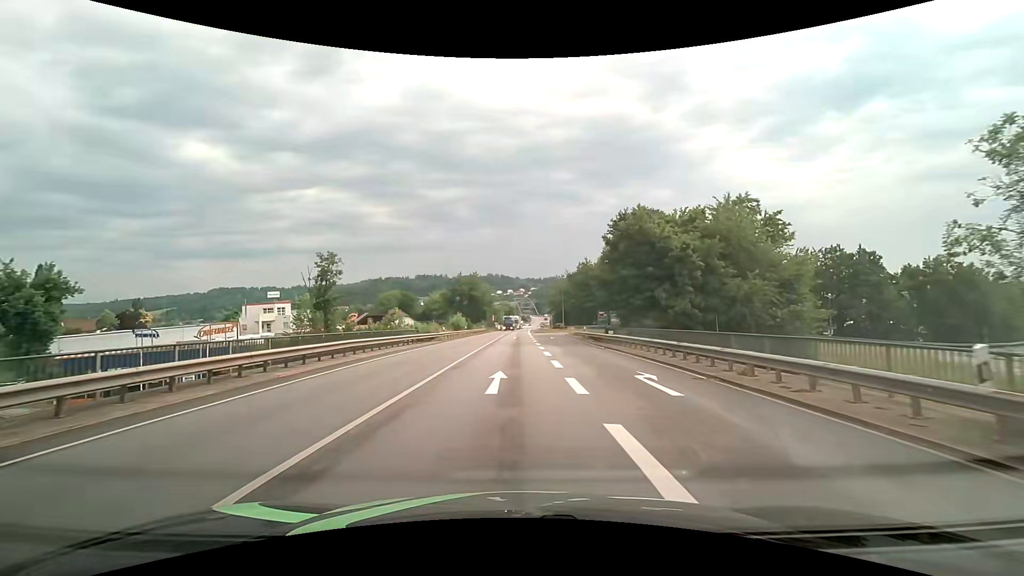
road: primary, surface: asphalt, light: Day
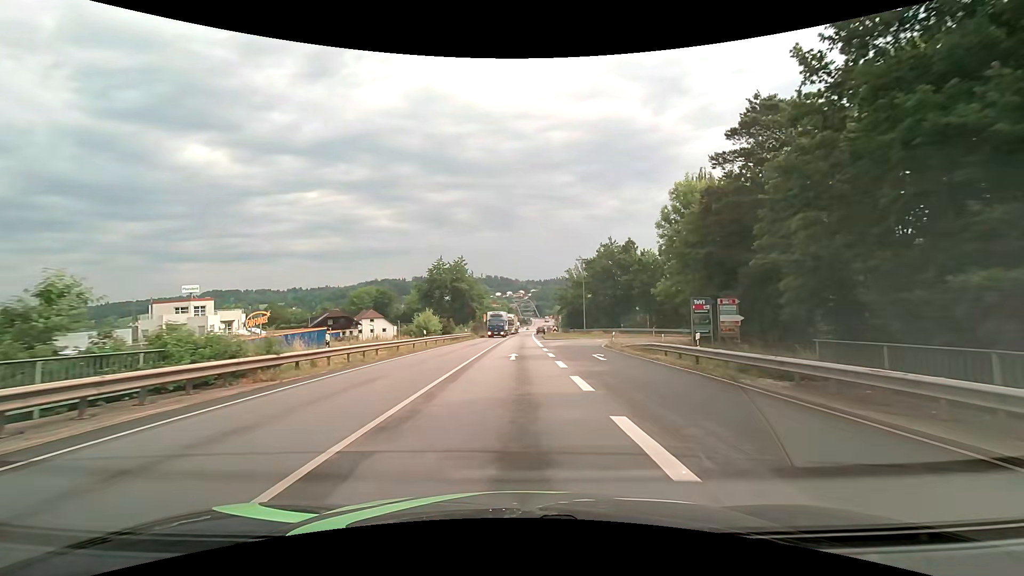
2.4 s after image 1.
(-0.3, +29.4) m; 0°
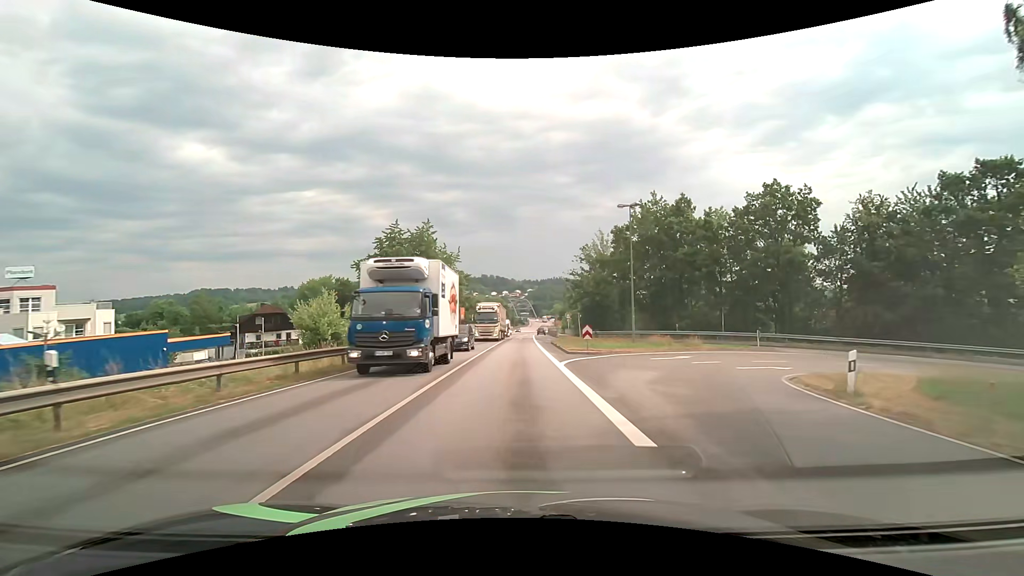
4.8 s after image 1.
(+0.1, +28.9) m; 0°
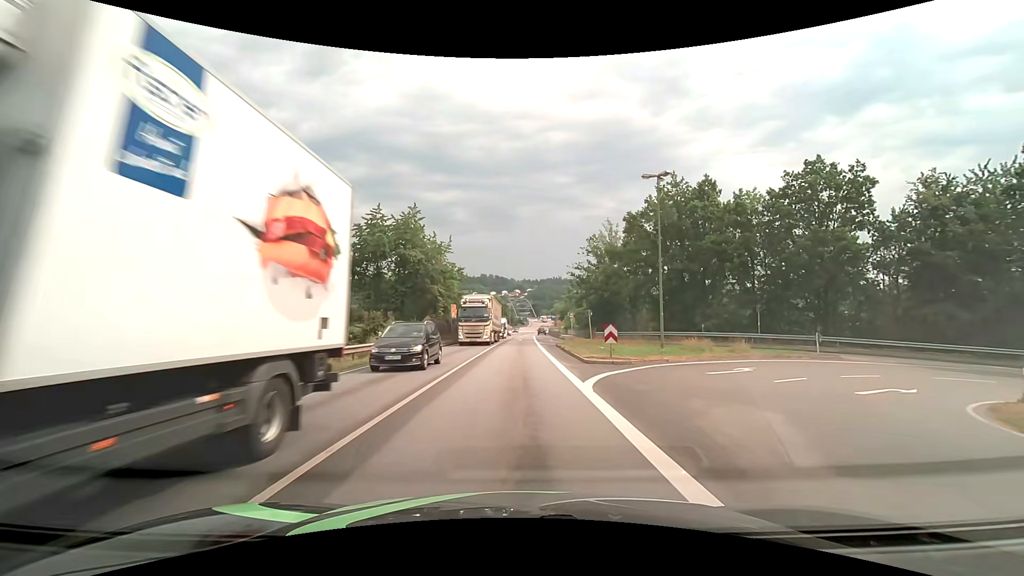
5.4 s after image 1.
(0.0, +7.1) m; 0°
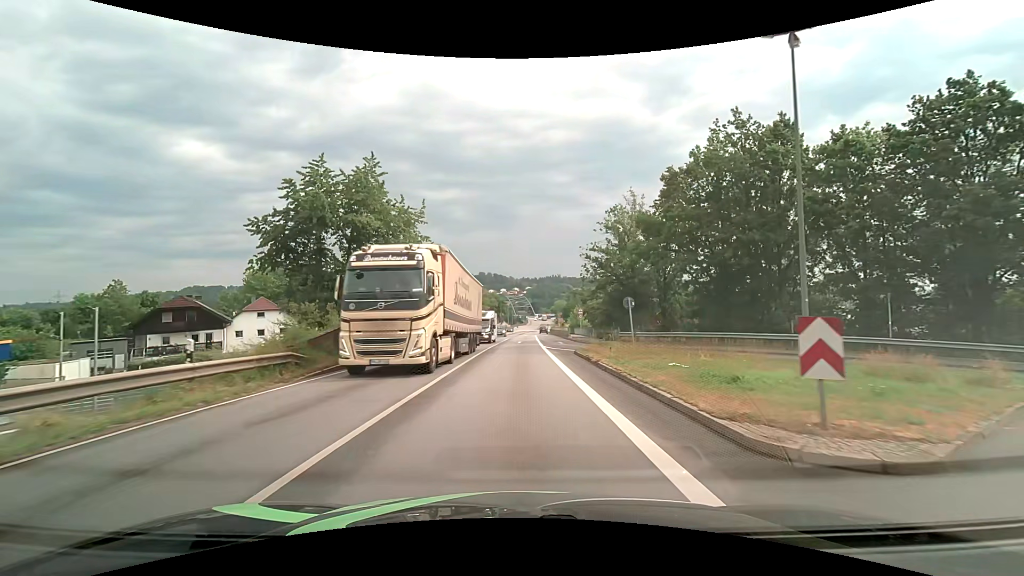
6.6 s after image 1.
(+0.1, +14.1) m; 0°
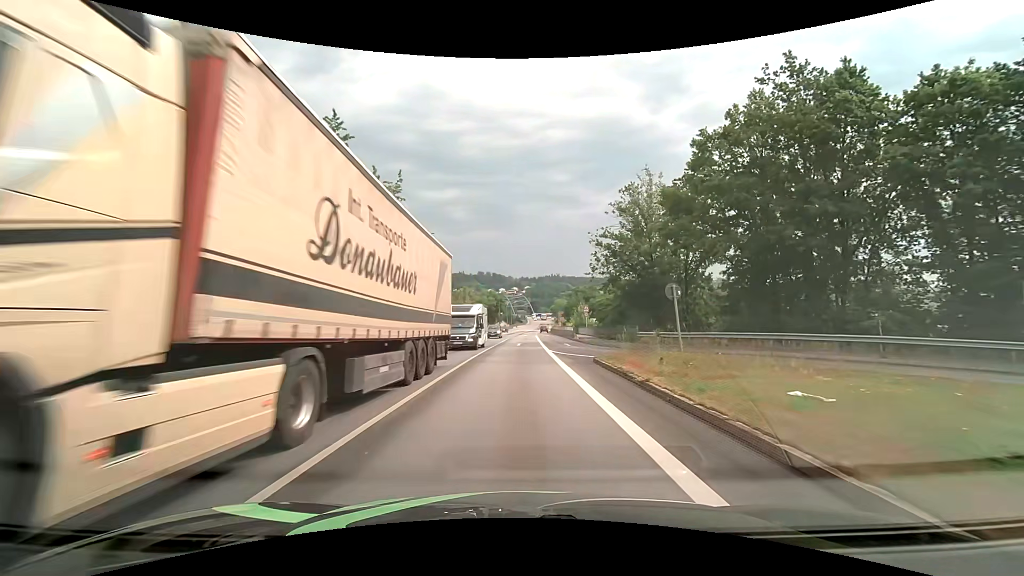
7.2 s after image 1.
(0.0, +7.0) m; 0°
